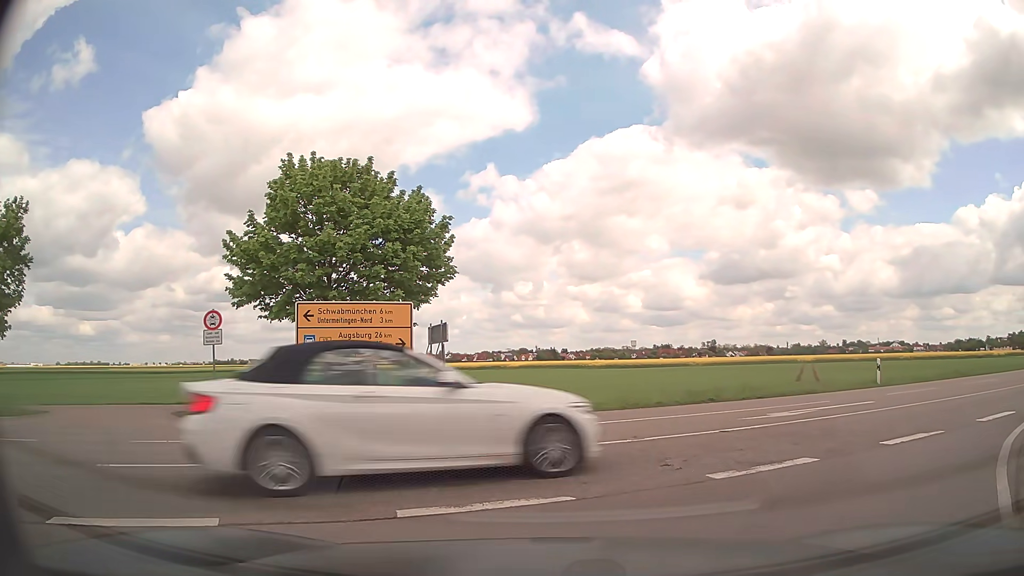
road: tertiary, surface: asphalt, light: Day
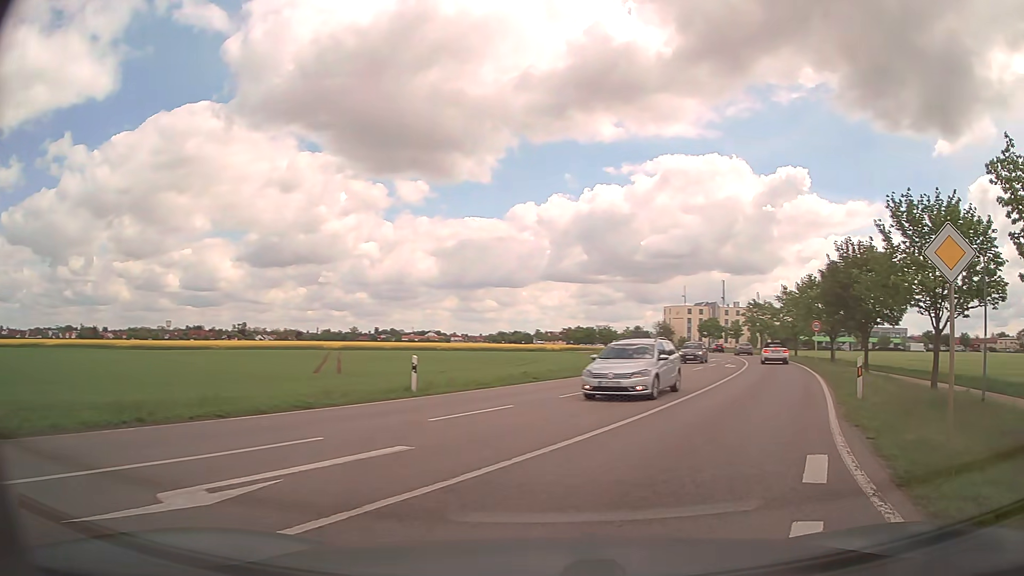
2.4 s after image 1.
(+2.7, +8.3) m; +38°
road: secondary
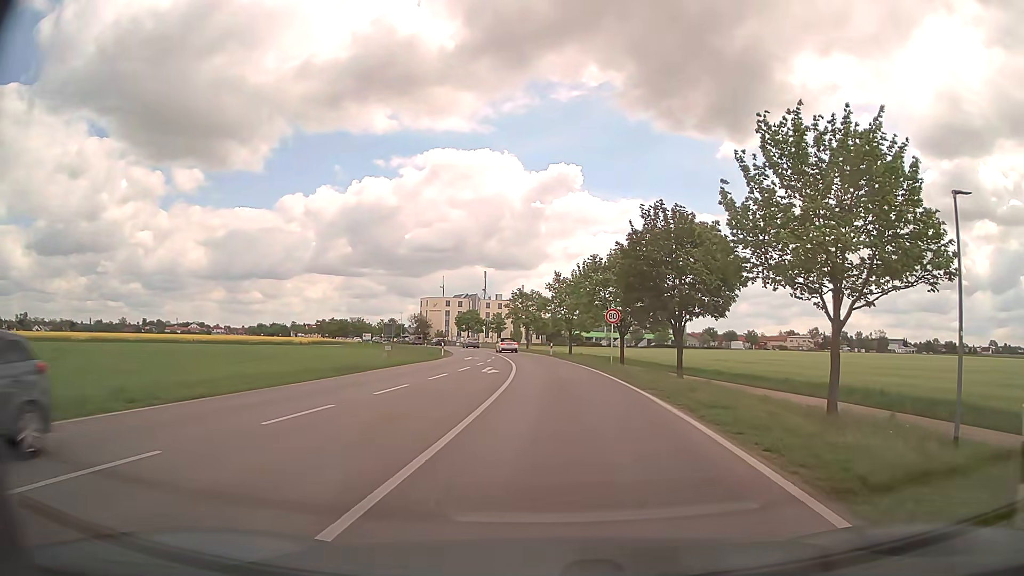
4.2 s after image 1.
(+3.3, +12.8) m; +22°
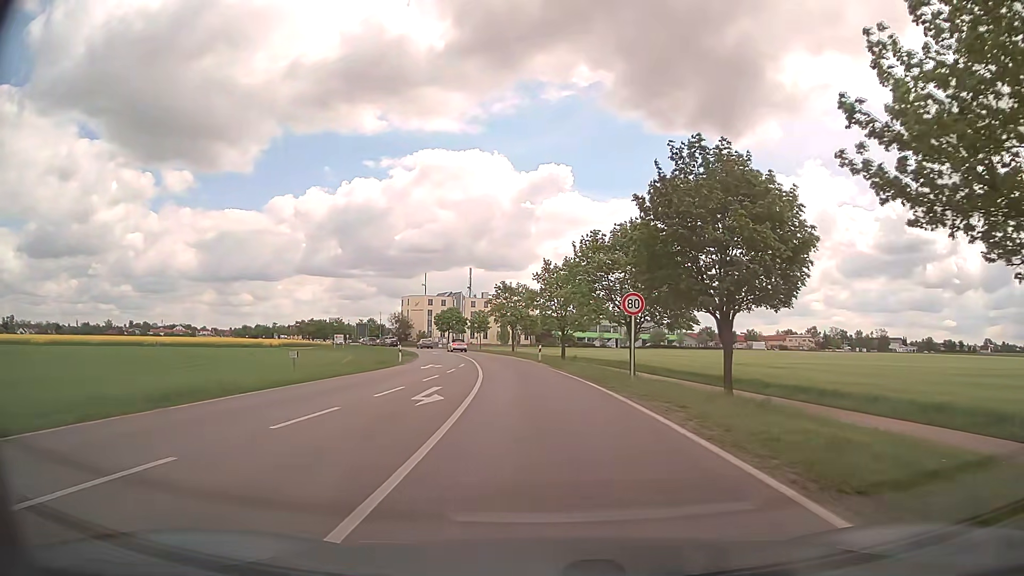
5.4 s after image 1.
(+0.2, +12.6) m; +1°
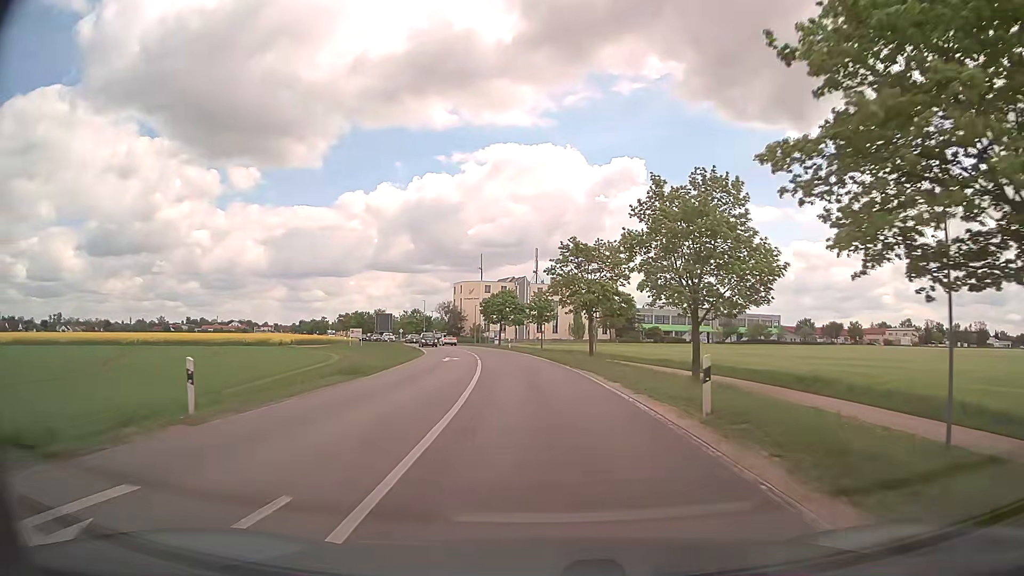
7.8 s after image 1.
(-1.4, +32.1) m; -6°
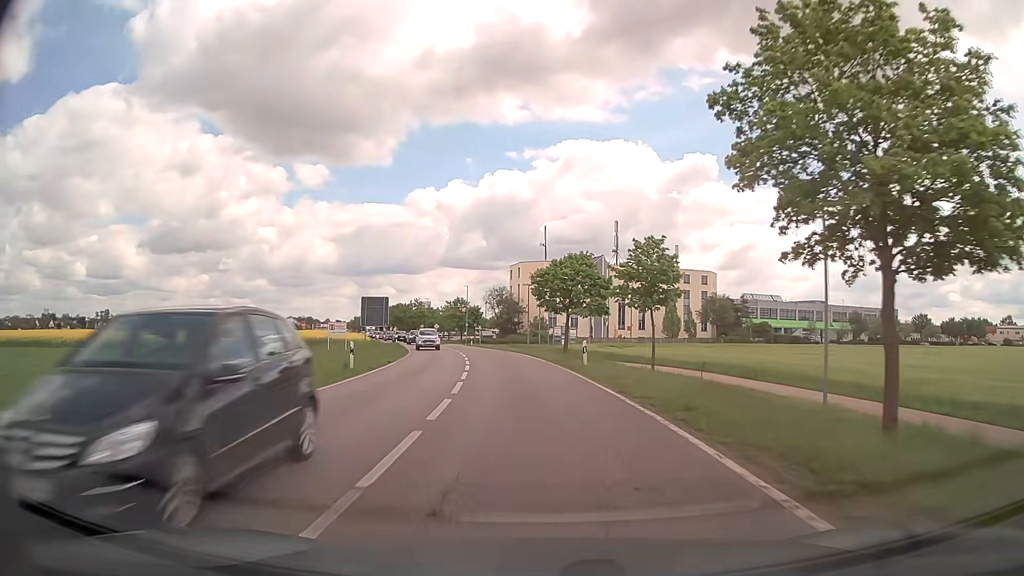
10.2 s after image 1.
(-1.7, +35.4) m; -6°
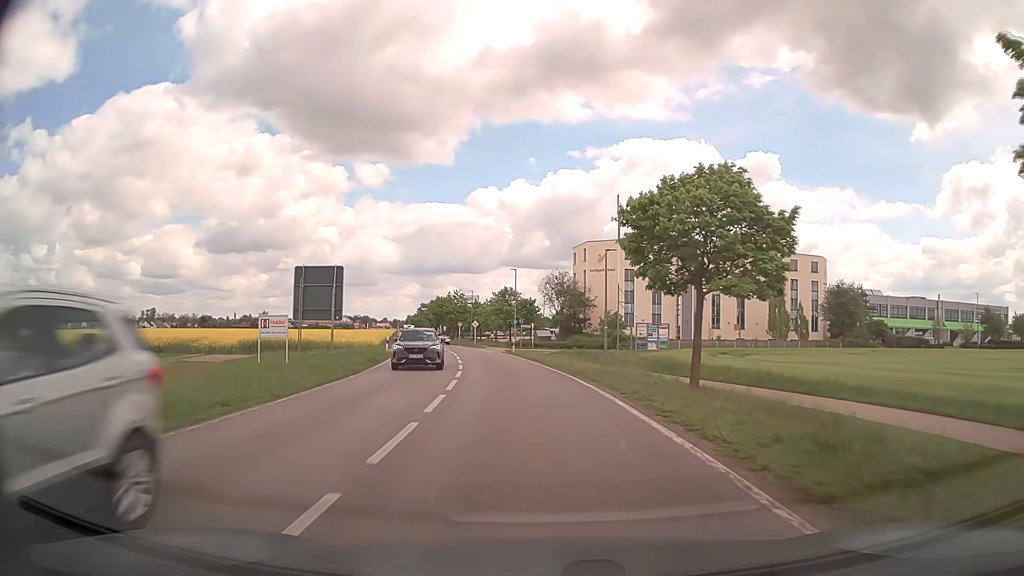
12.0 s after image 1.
(-1.2, +25.7) m; -5°
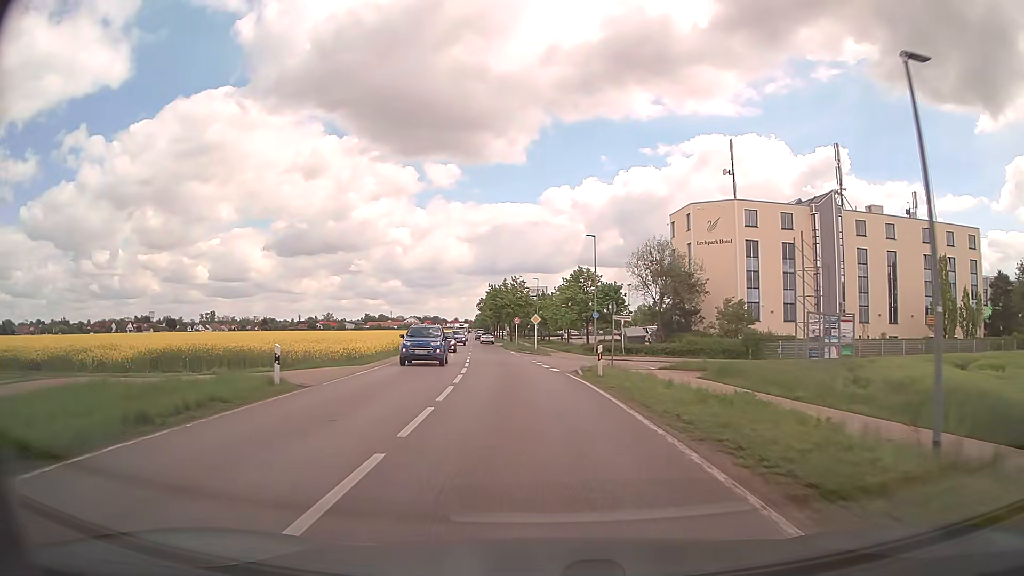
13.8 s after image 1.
(-1.3, +25.2) m; -6°
(0, +10) (-1, +20) (-2, +30) (-3, +40) (-4, +50) (-5, +60) (-6, +70) (-7, +80) (-8, +90) (-10, +99) m
